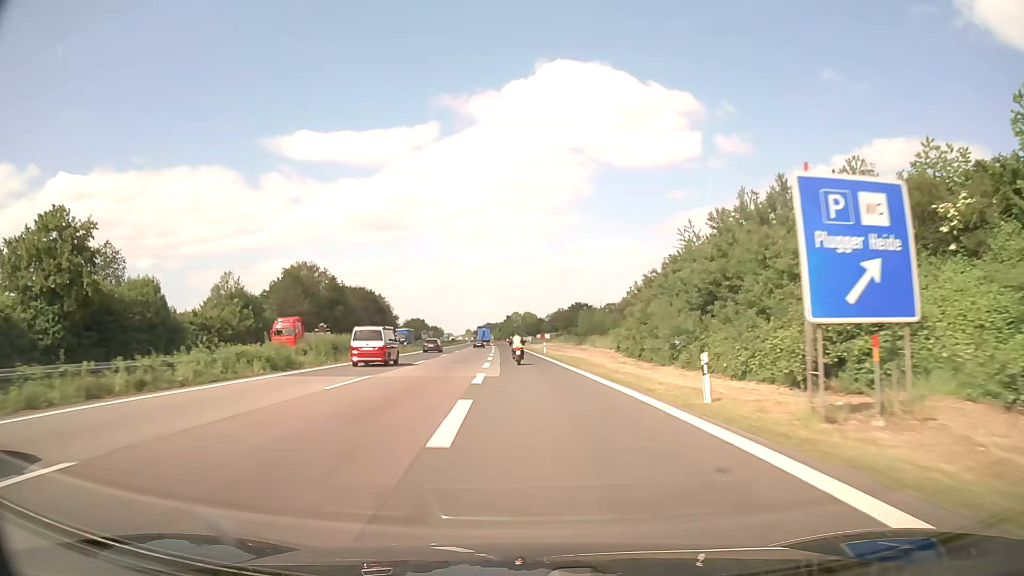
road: motorway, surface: asphalt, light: Day
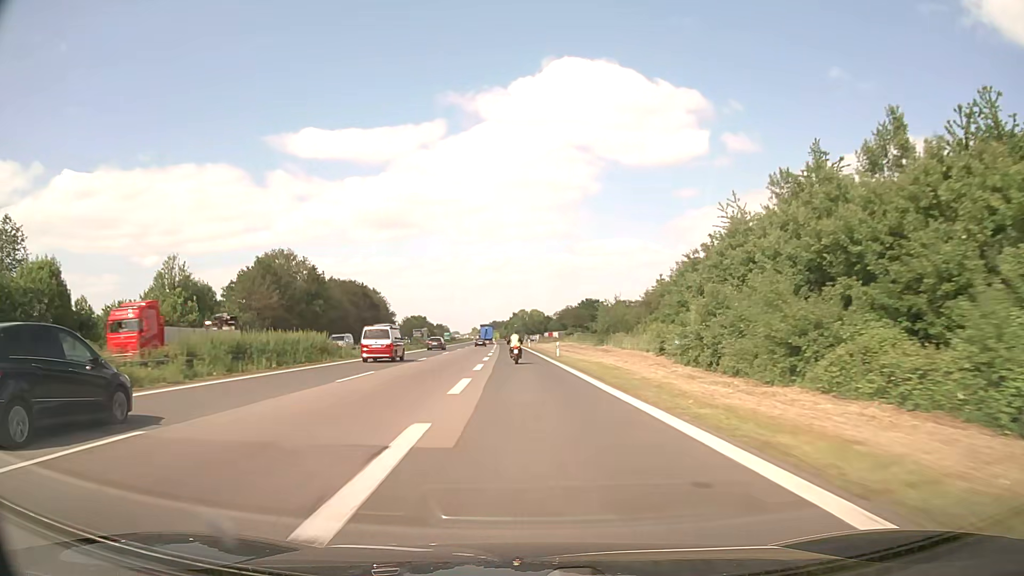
(-0.1, +15.7) m; -1°
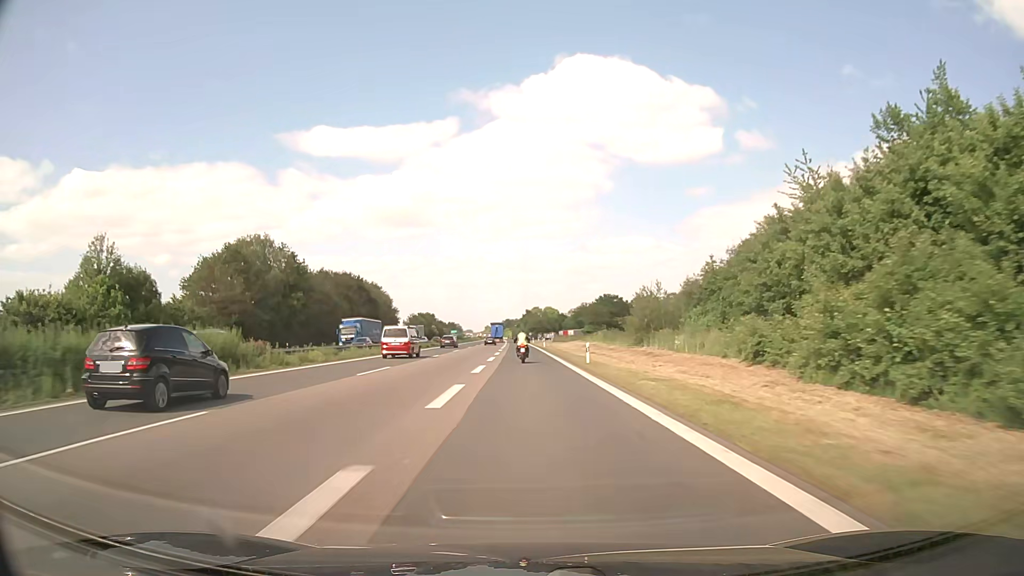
(-0.1, +15.4) m; -1°
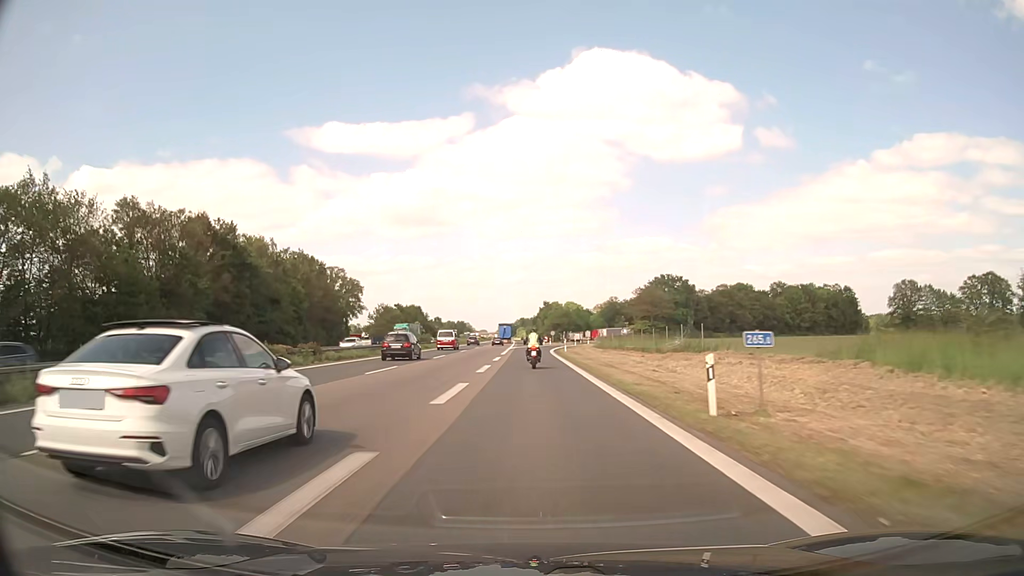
(-1.1, +70.8) m; -1°
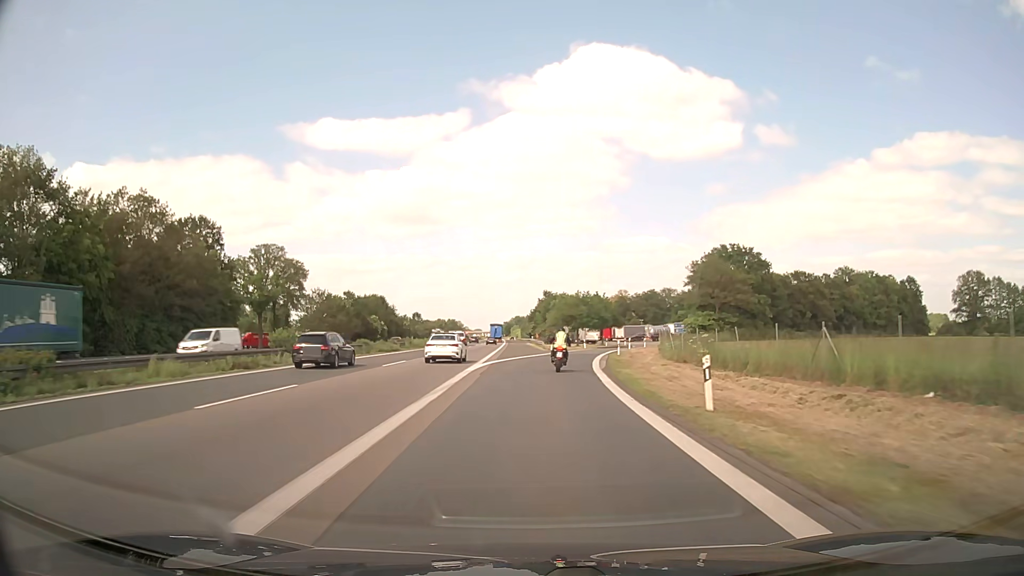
(-0.1, +48.3) m; 0°
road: motorway_link
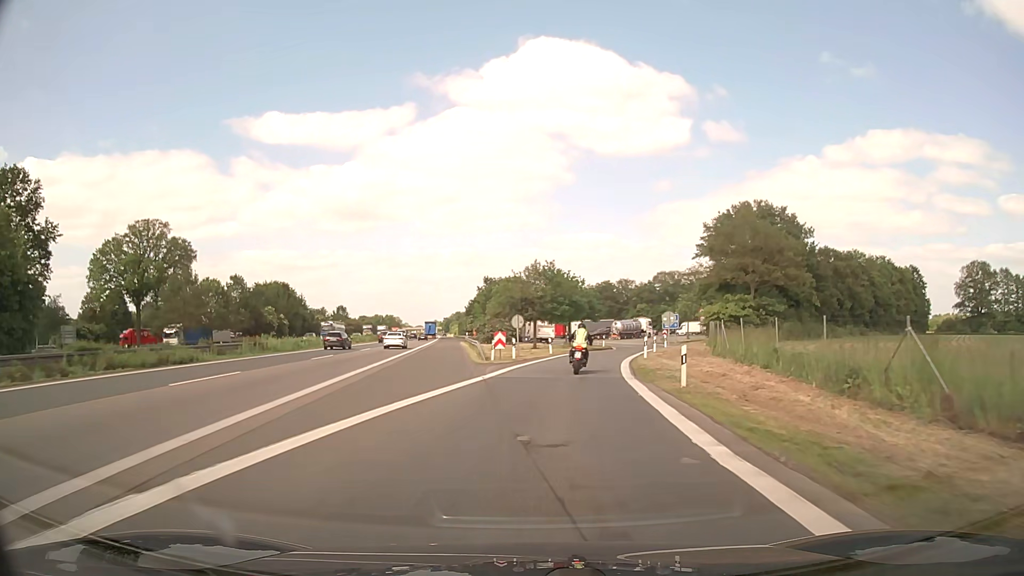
(+1.0, +31.0) m; +5°
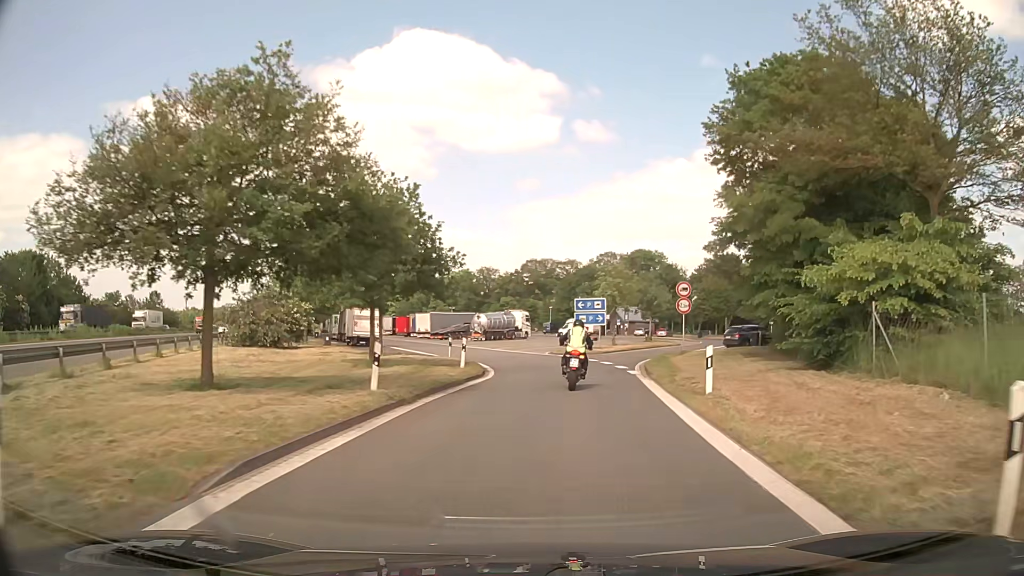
(+3.9, +38.8) m; +12°
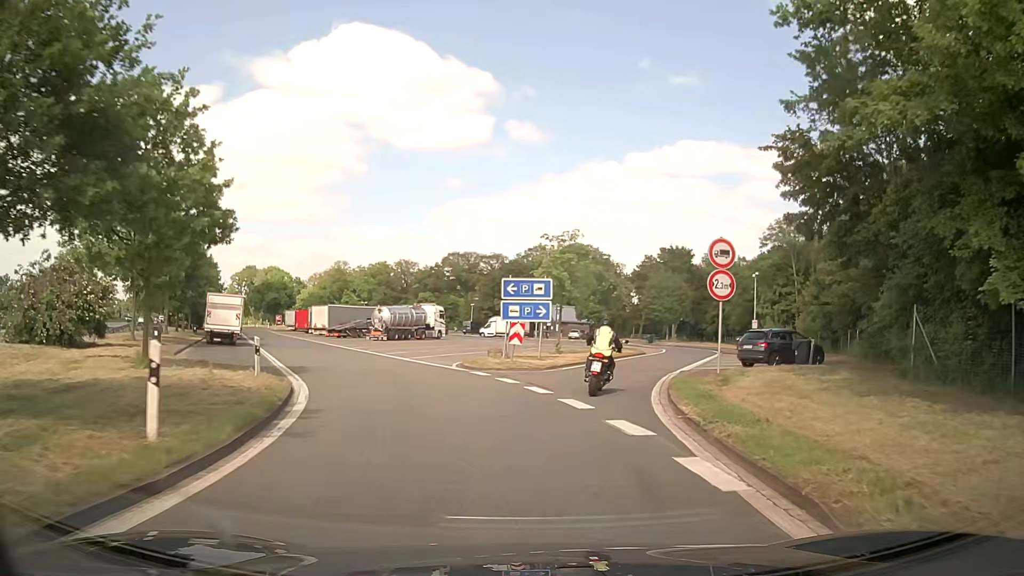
(+0.8, +16.2) m; +6°
(0, +10) (+2, +20) (+5, +29) (+9, +39) (+12, +48) (+13, +58) (+13, +68) (+11, +78) (+7, +87) (+3, +96) m
